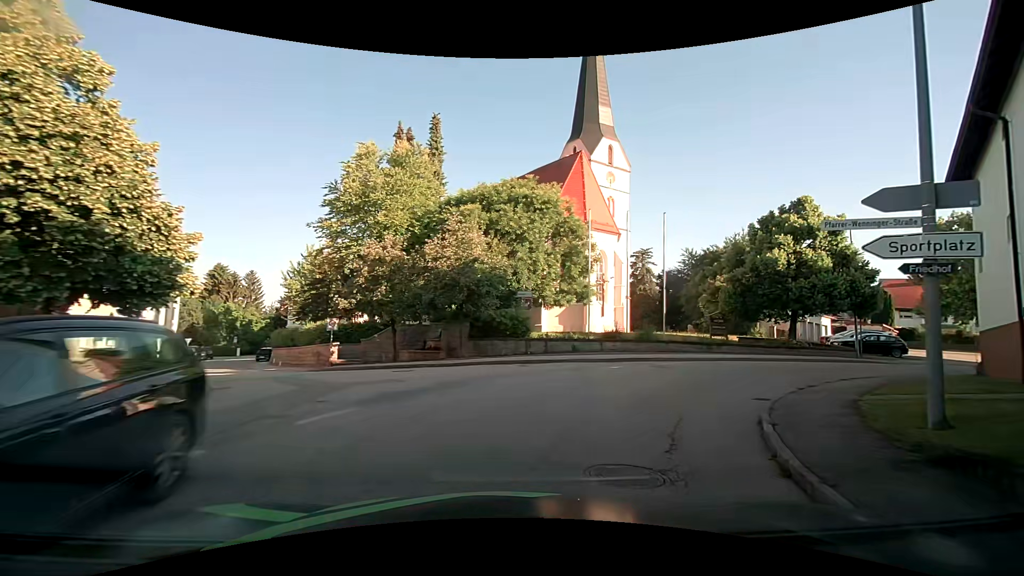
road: tertiary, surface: asphalt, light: Day
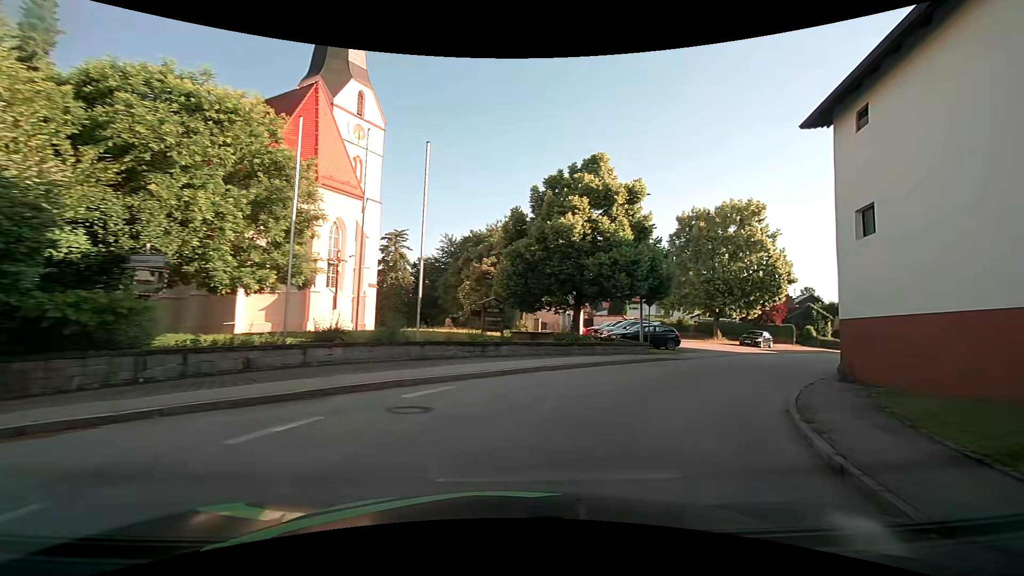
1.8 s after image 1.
(+2.5, +11.0) m; +28°
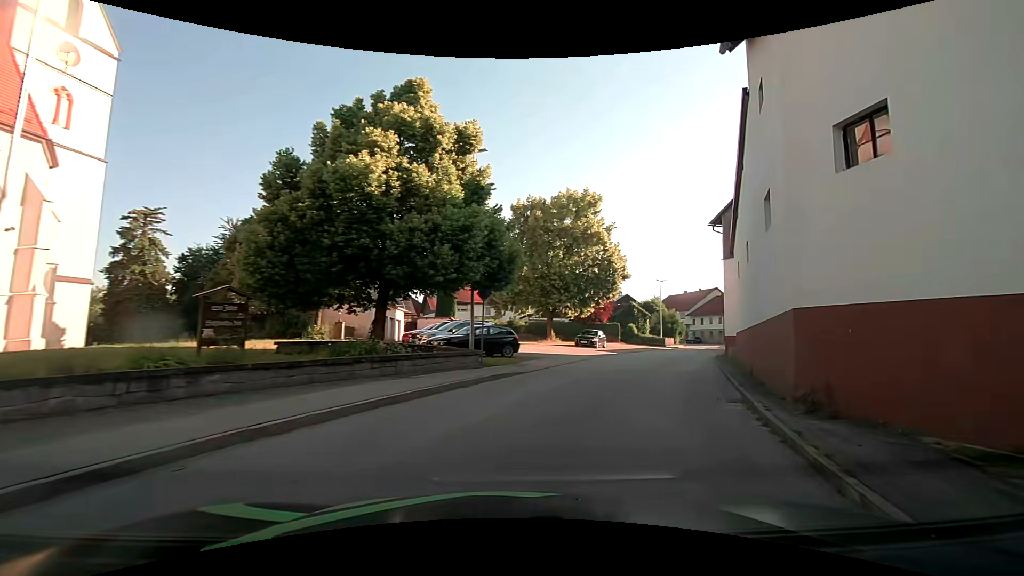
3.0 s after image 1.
(+1.2, +7.7) m; +19°
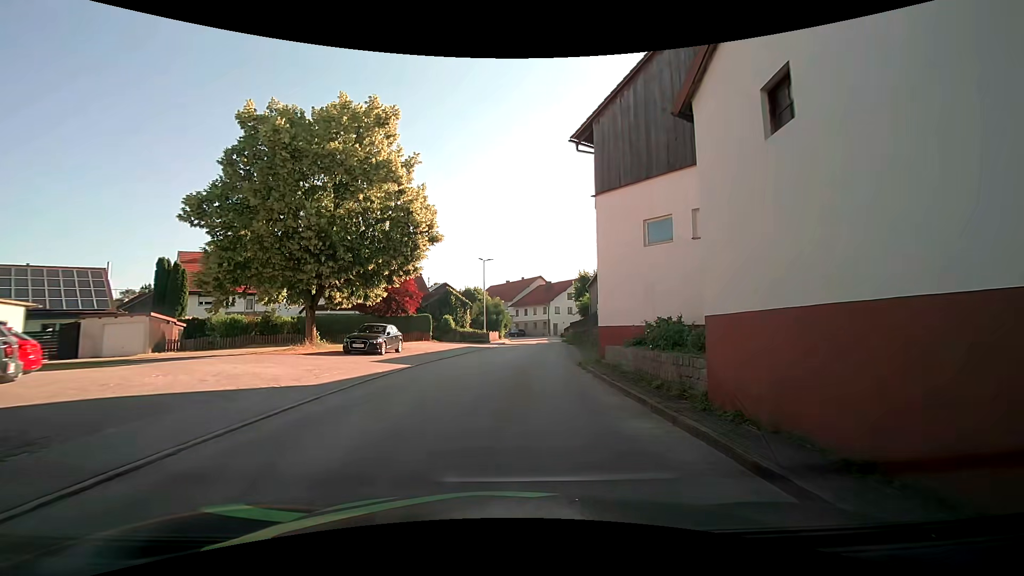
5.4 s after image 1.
(+3.9, +16.0) m; +22°
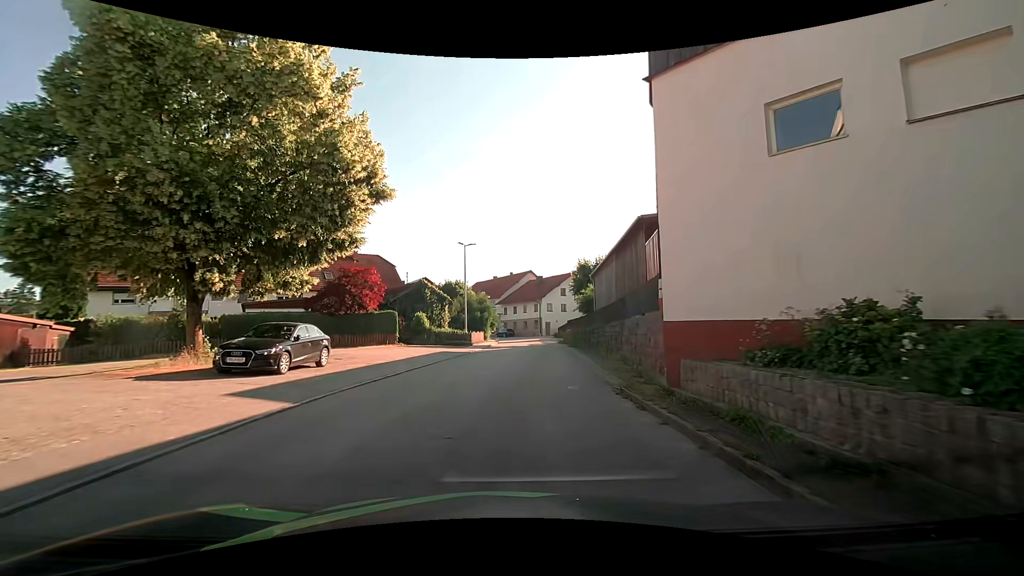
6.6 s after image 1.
(-0.1, +9.0) m; 0°
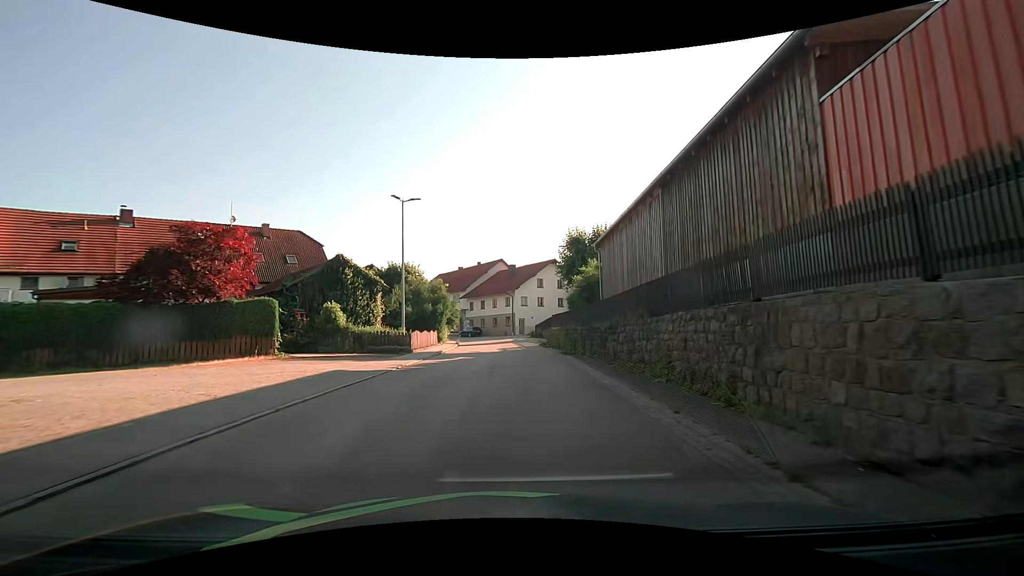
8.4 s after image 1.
(+0.5, +13.9) m; +4°
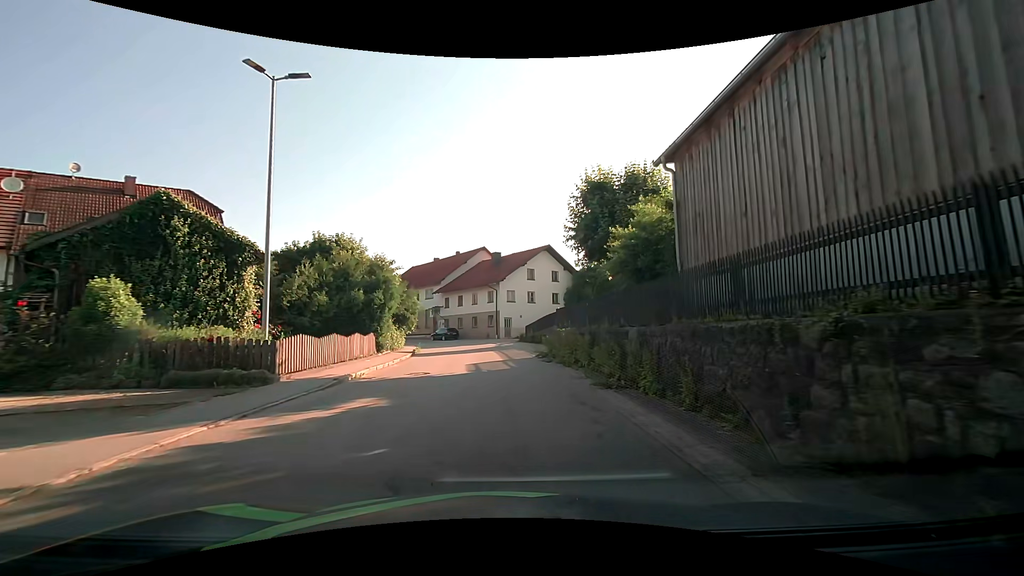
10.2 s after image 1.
(+0.3, +13.6) m; +1°
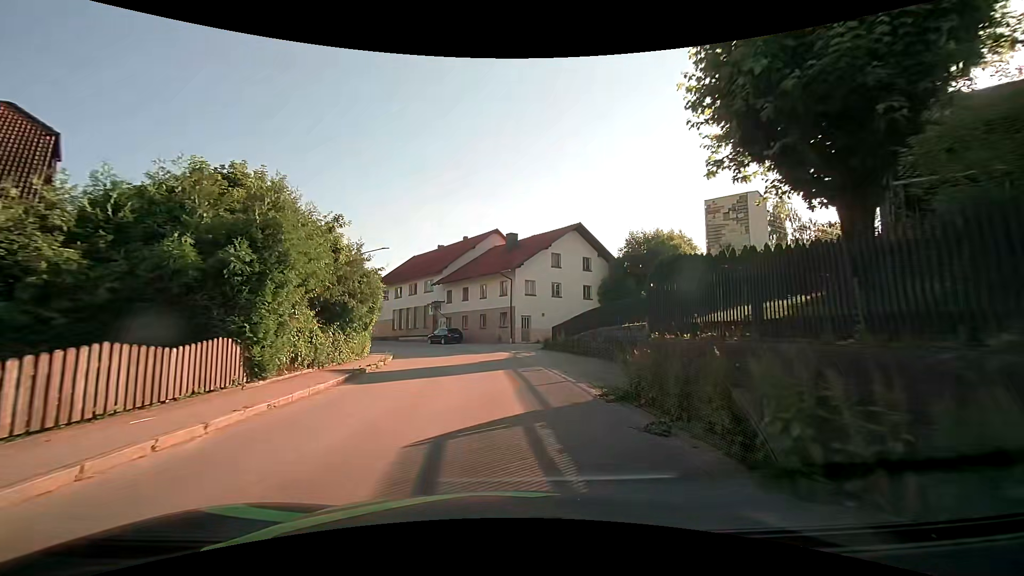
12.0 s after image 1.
(-0.1, +13.3) m; -1°
(0, +10) (-1, +20) (-3, +30) (-6, +39) (-10, +48) (-16, +57) (-21, +65) (-28, +72) (-35, +80) (-42, +86) m
